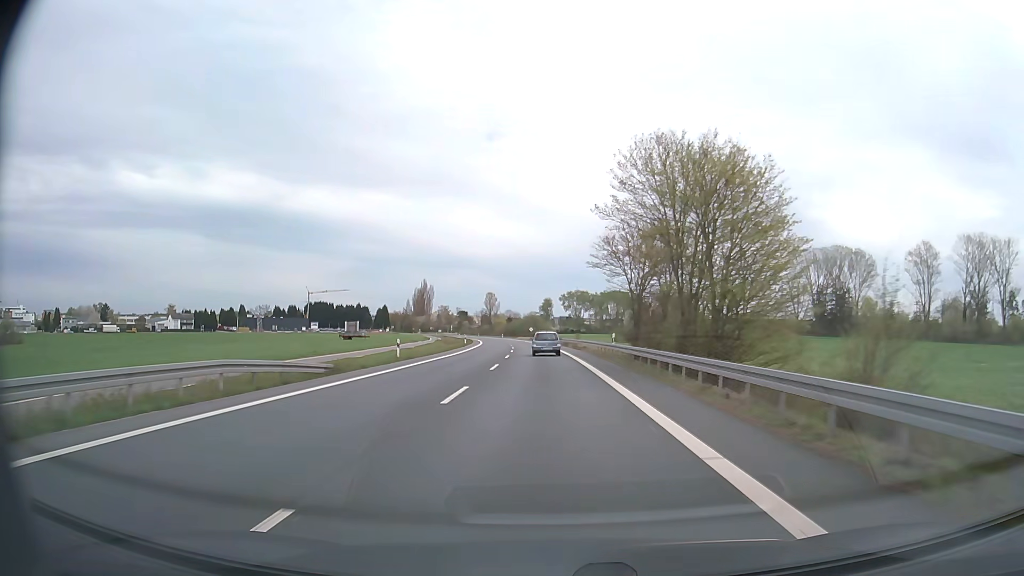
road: secondary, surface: asphalt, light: Day
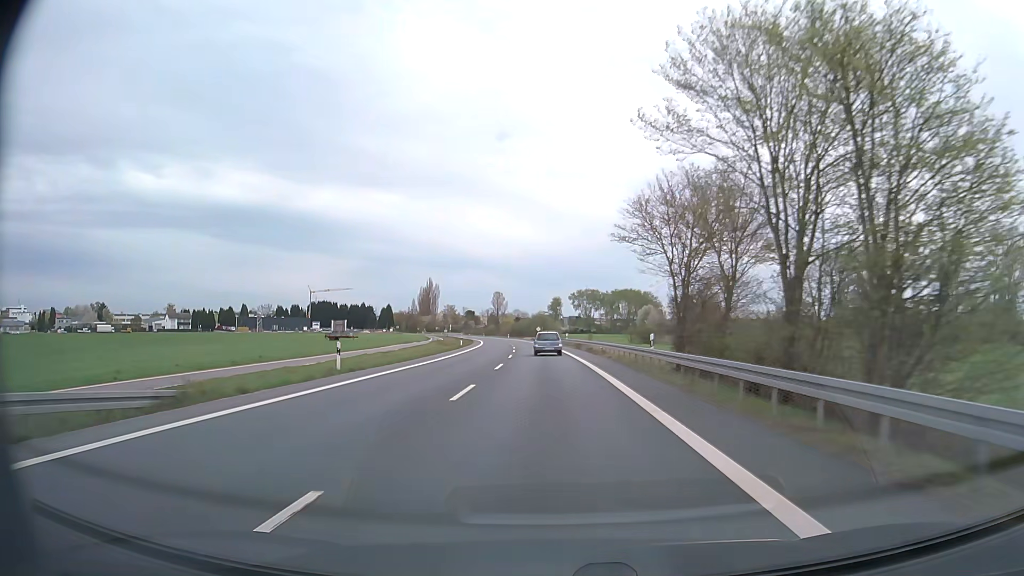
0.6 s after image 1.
(-0.1, +11.3) m; -1°
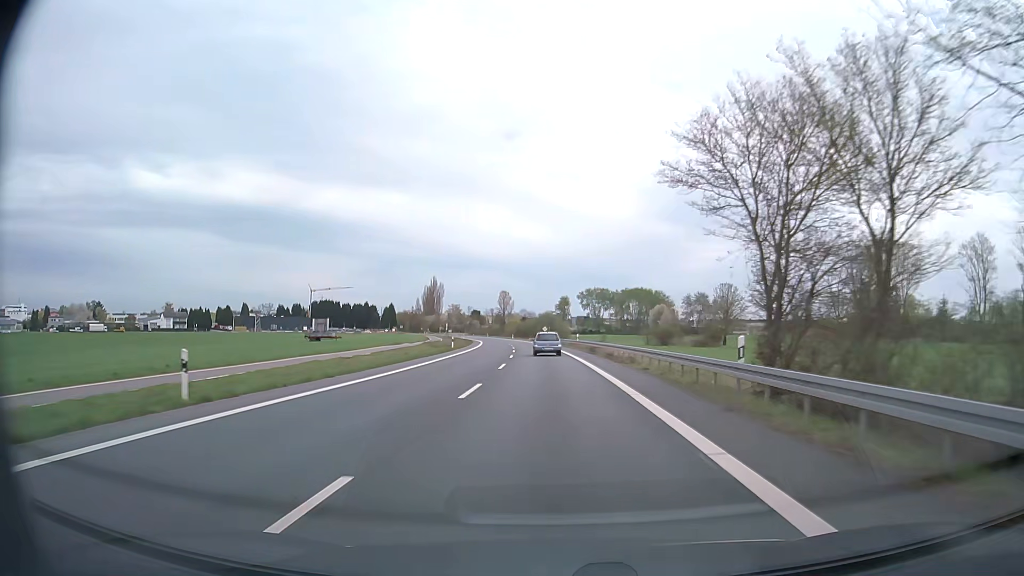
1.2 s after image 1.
(-0.1, +11.3) m; -1°
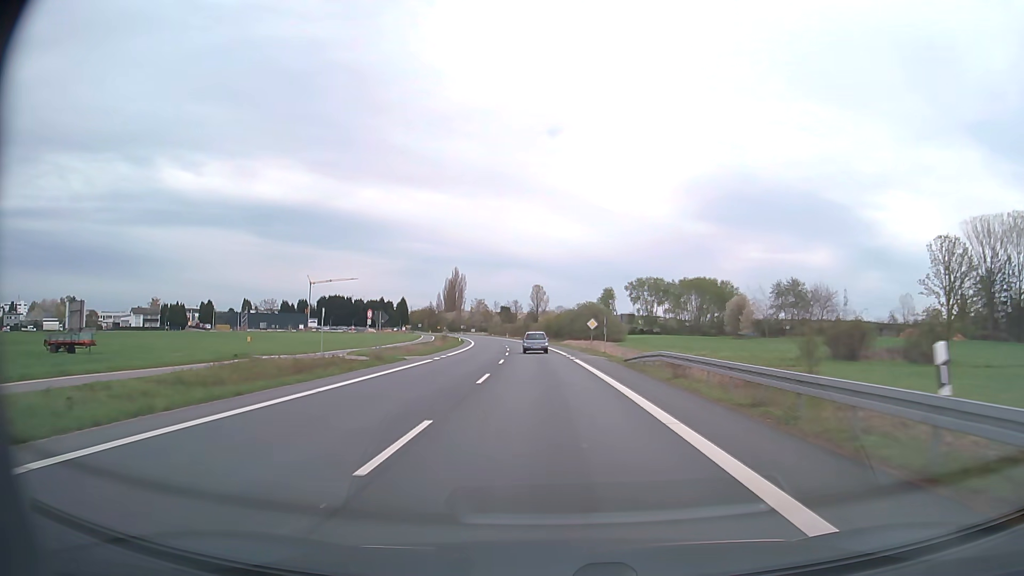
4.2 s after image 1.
(-1.2, +55.6) m; -3°
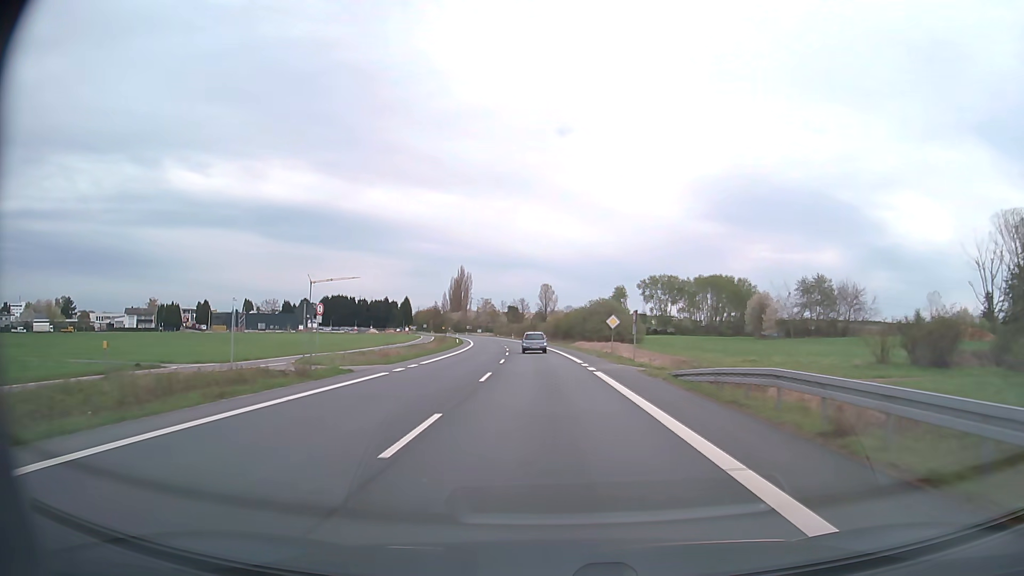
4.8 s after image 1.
(-0.1, +11.0) m; -1°
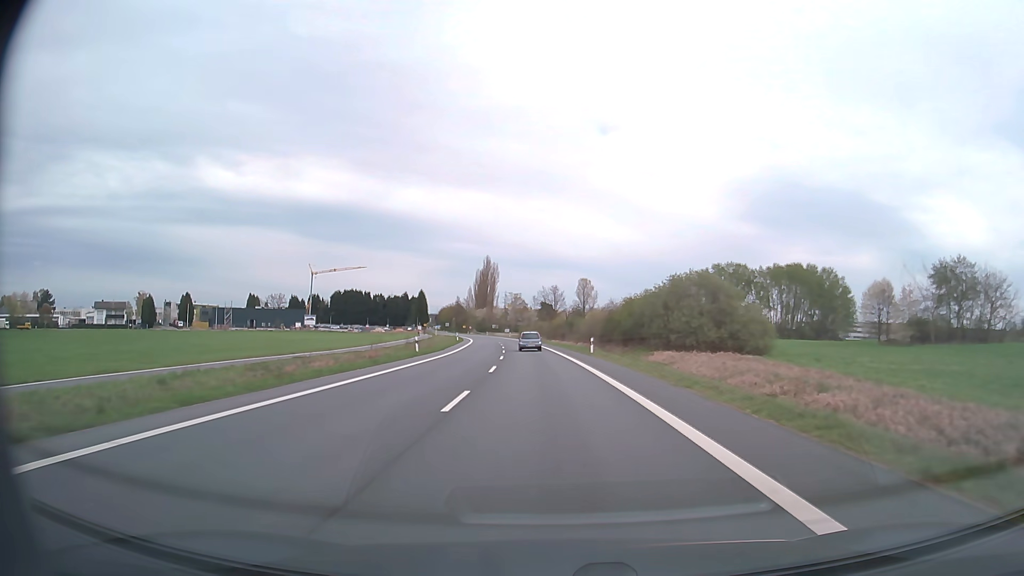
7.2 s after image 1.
(-1.2, +43.5) m; -3°
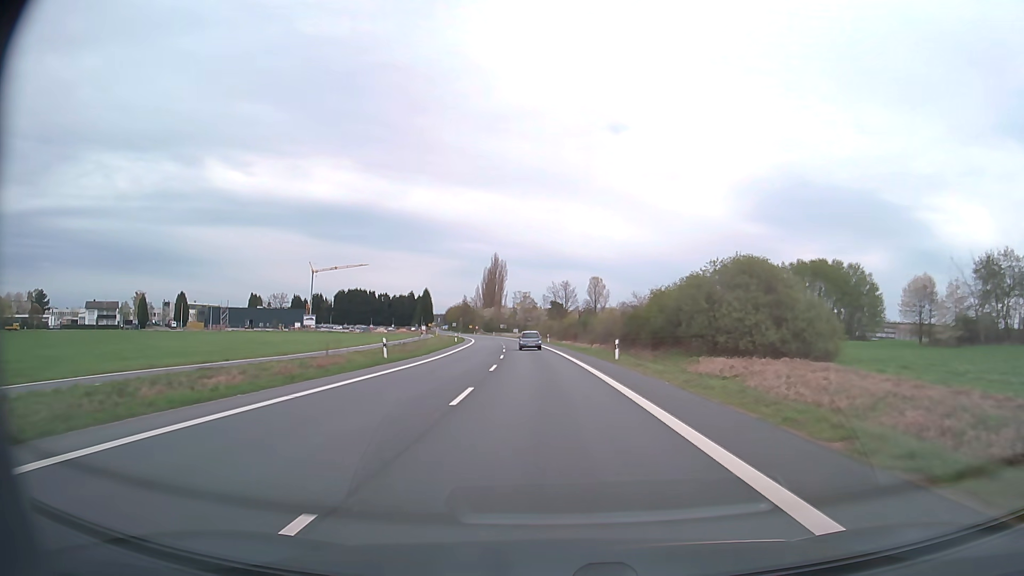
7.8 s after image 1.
(-0.1, +10.8) m; -1°
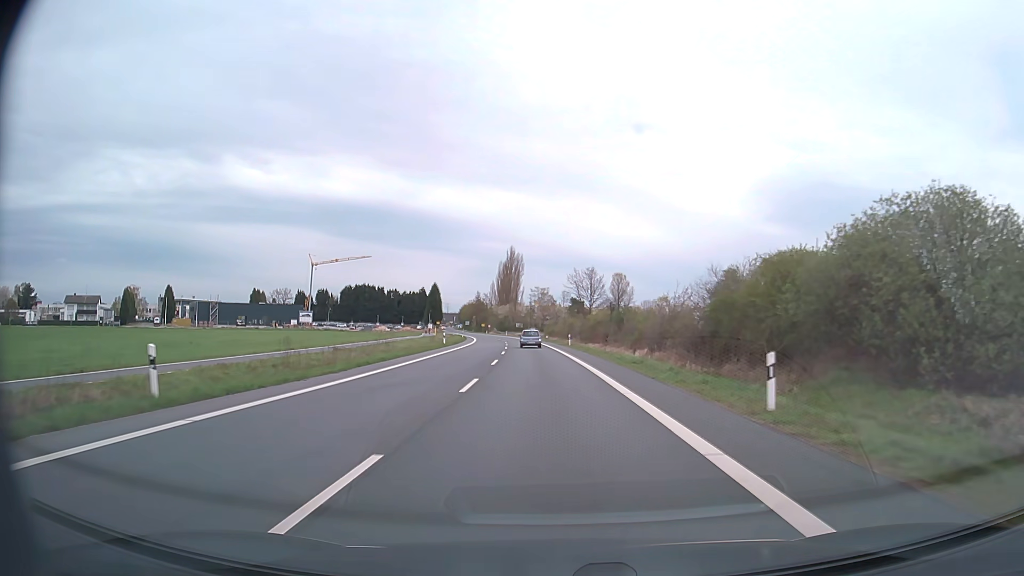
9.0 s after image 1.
(-0.3, +21.4) m; -2°
(0, +10) (0, +20) (-1, +30) (-1, +40) (-2, +50) (-2, +60) (-3, +70) (-4, +80) (-5, +90) (-6, +100) m
